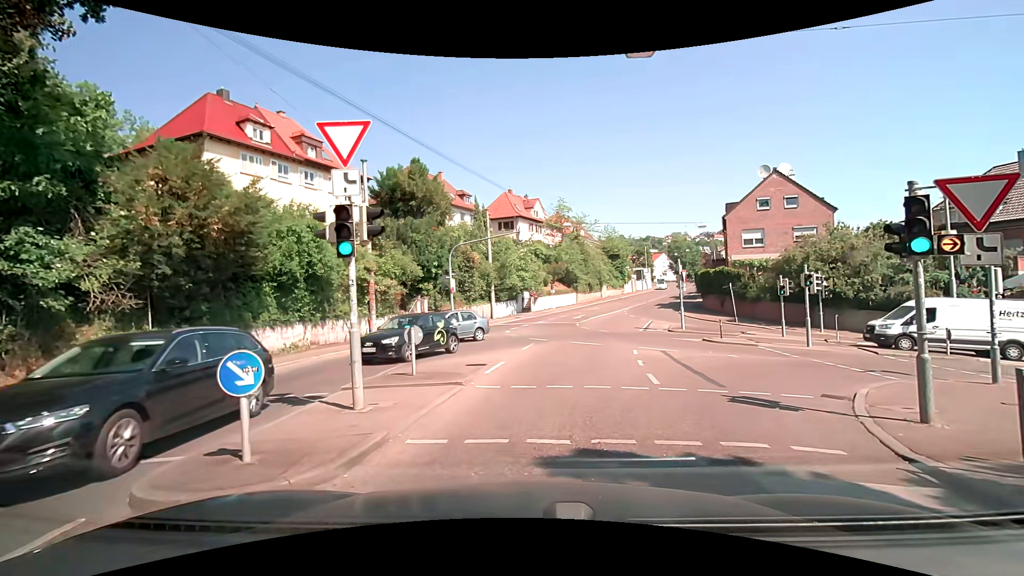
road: secondary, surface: asphalt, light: Day
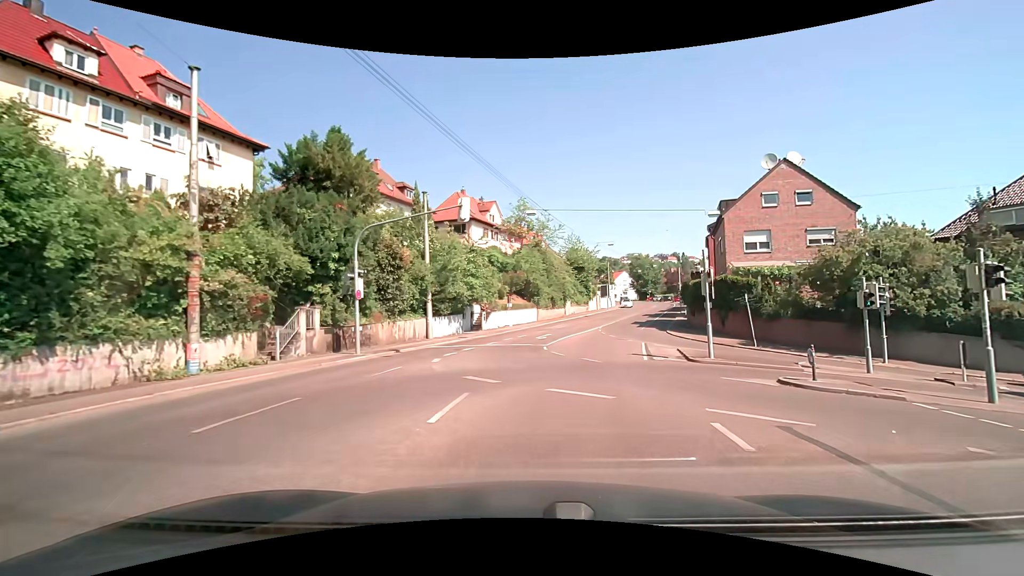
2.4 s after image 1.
(+0.8, +11.4) m; +7°
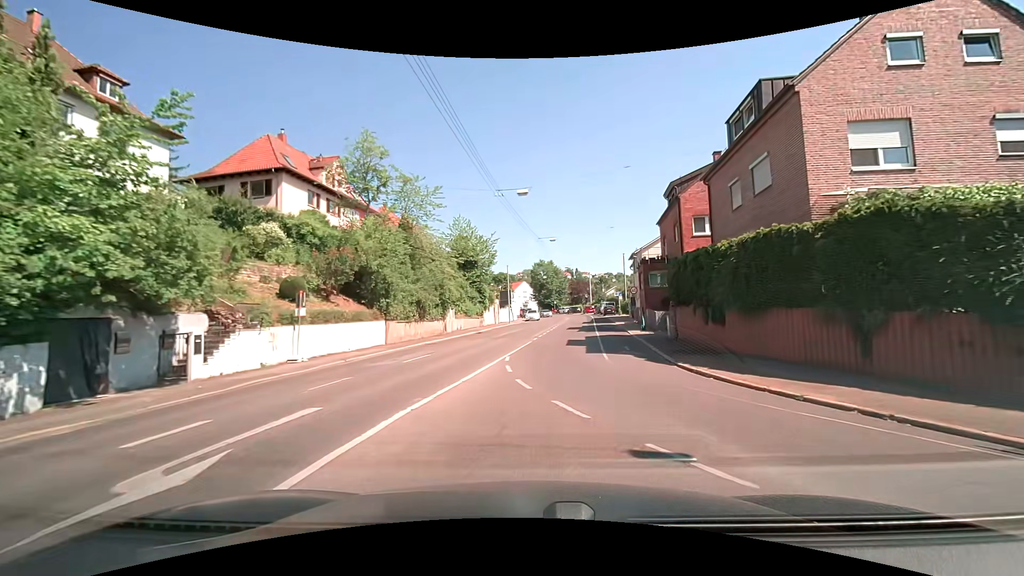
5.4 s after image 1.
(+2.9, +25.7) m; +11°
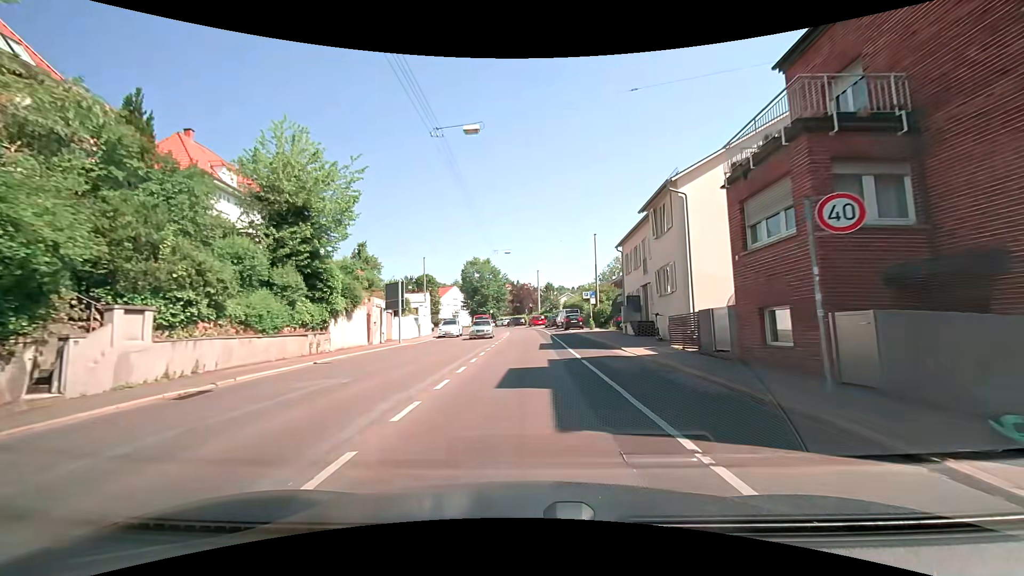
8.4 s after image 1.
(+2.6, +29.4) m; +8°
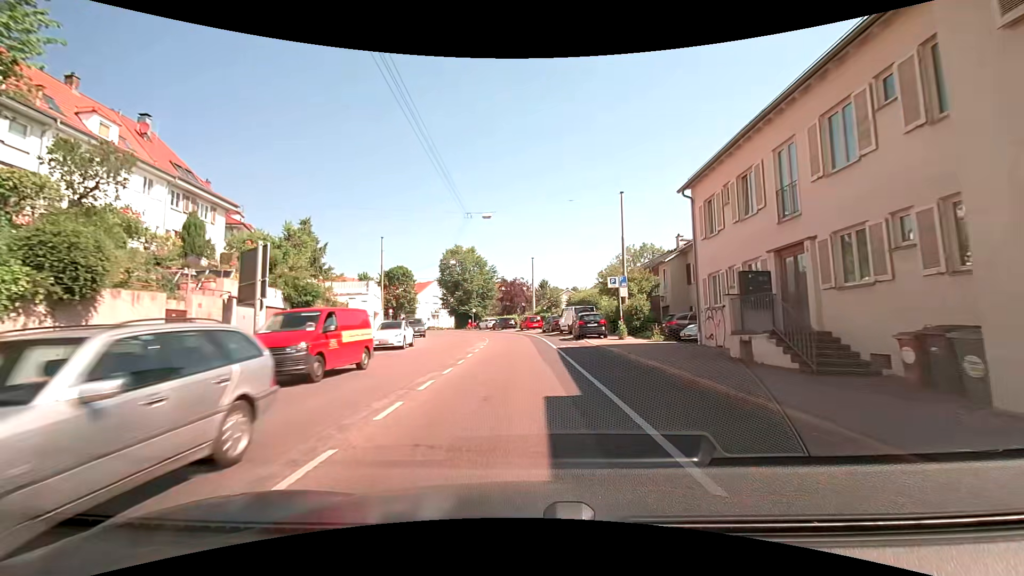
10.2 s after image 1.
(+0.3, +17.8) m; +2°
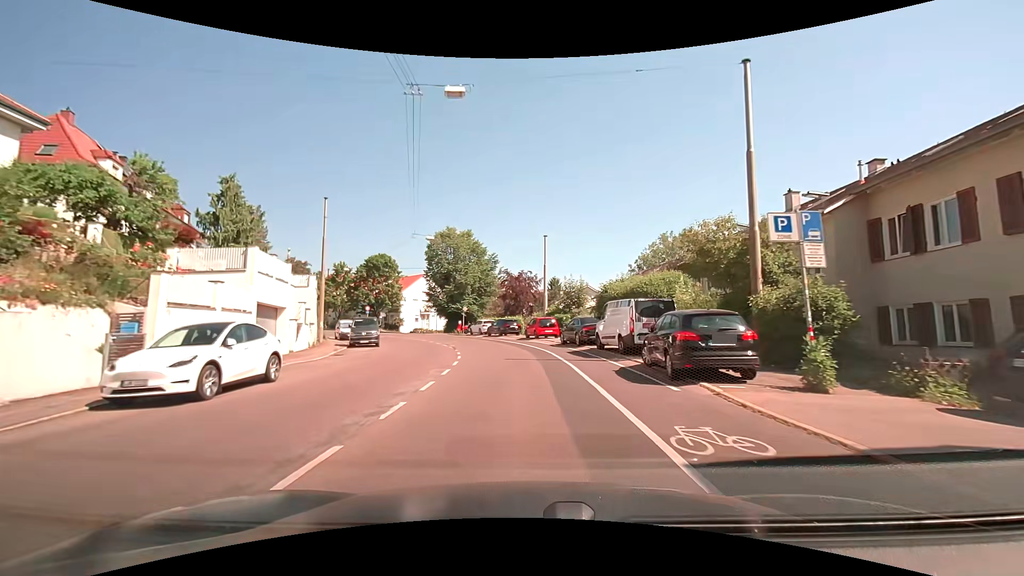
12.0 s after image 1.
(-0.3, +17.7) m; -1°
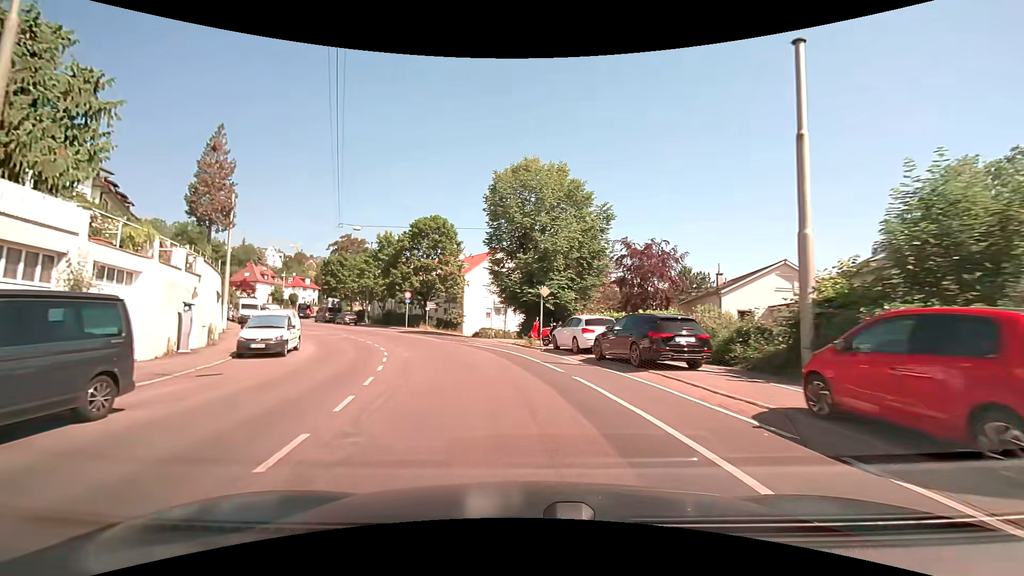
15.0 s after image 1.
(-2.1, +29.3) m; -12°
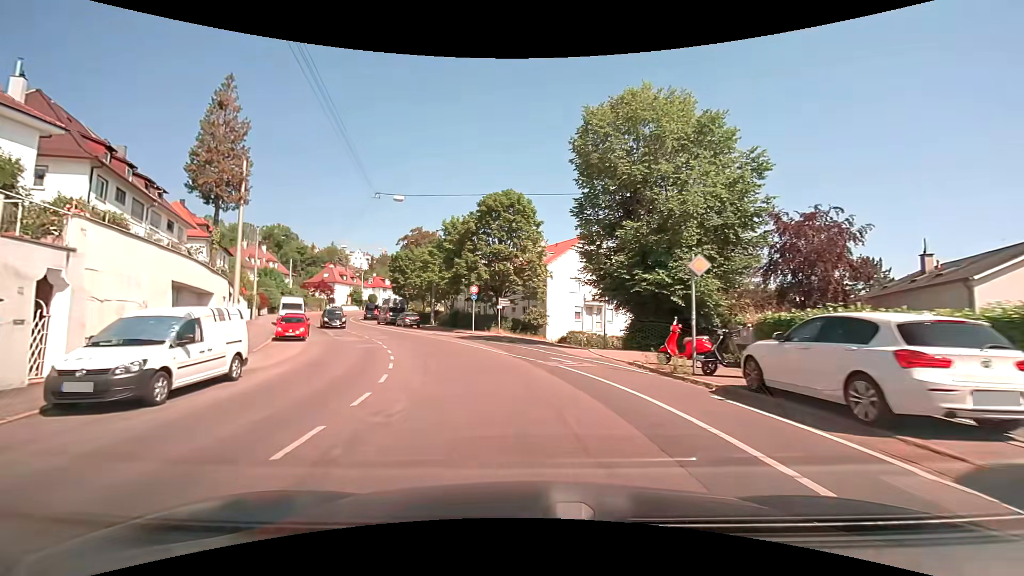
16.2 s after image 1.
(-0.8, +11.8) m; -9°
(-1, +10) (-3, +20) (-6, +29) (-11, +38) (-16, +47) (-21, +55) (-25, +64) (-29, +74) (-32, +83) (-34, +93) m
